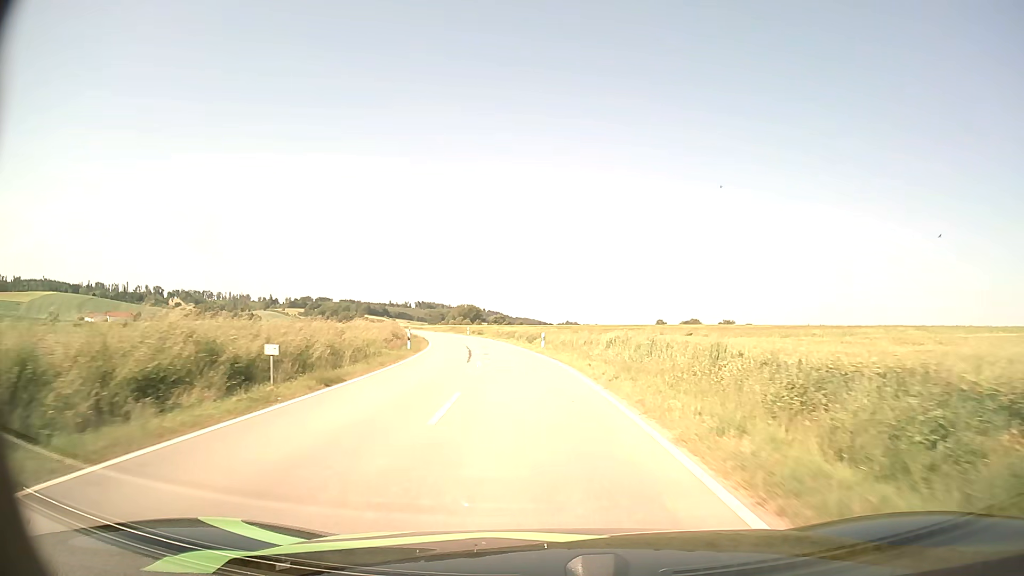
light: Day
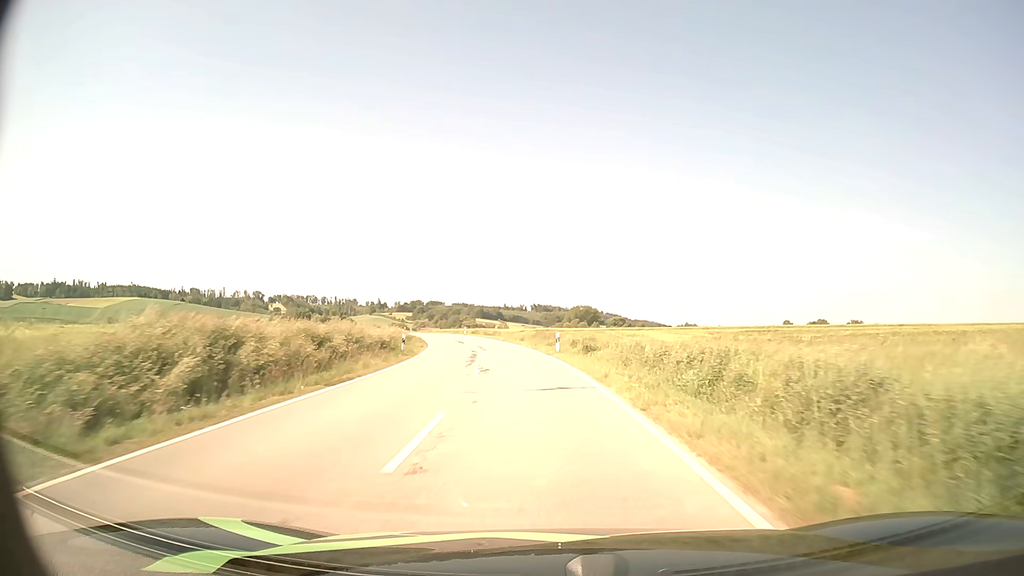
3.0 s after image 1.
(-4.5, +51.3) m; -10°
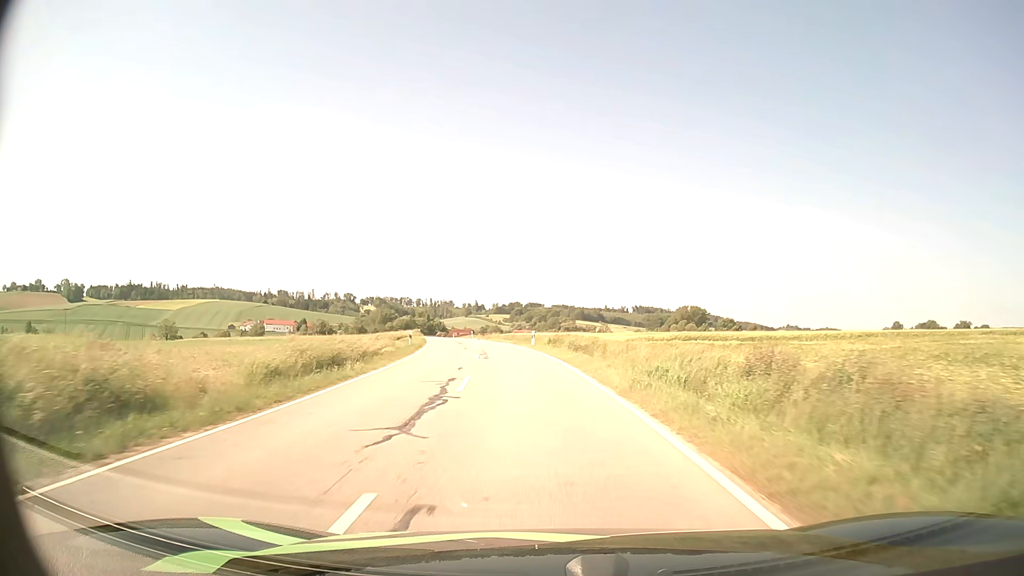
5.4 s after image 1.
(-2.9, +41.1) m; -9°
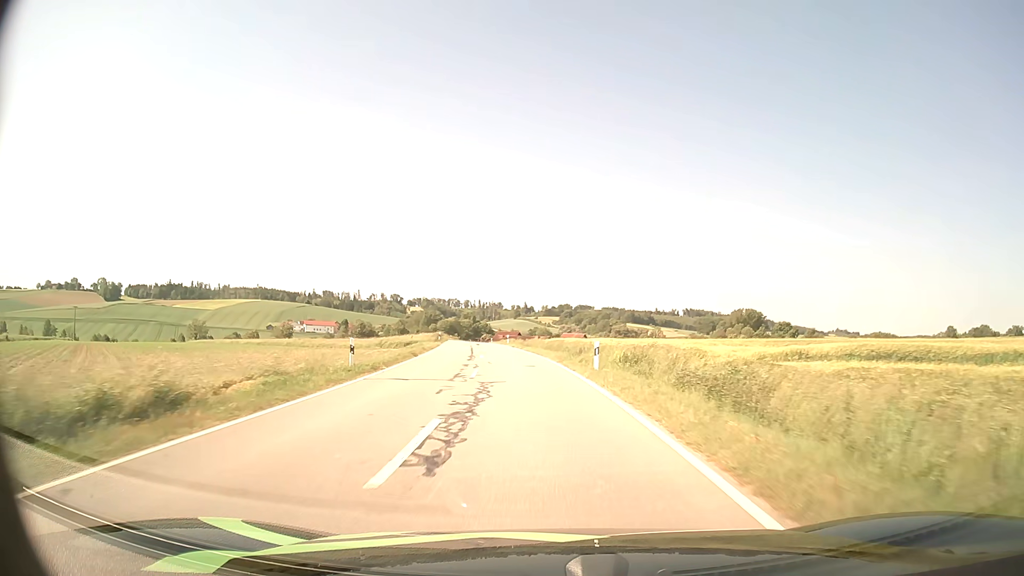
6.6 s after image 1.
(-0.8, +20.2) m; -4°
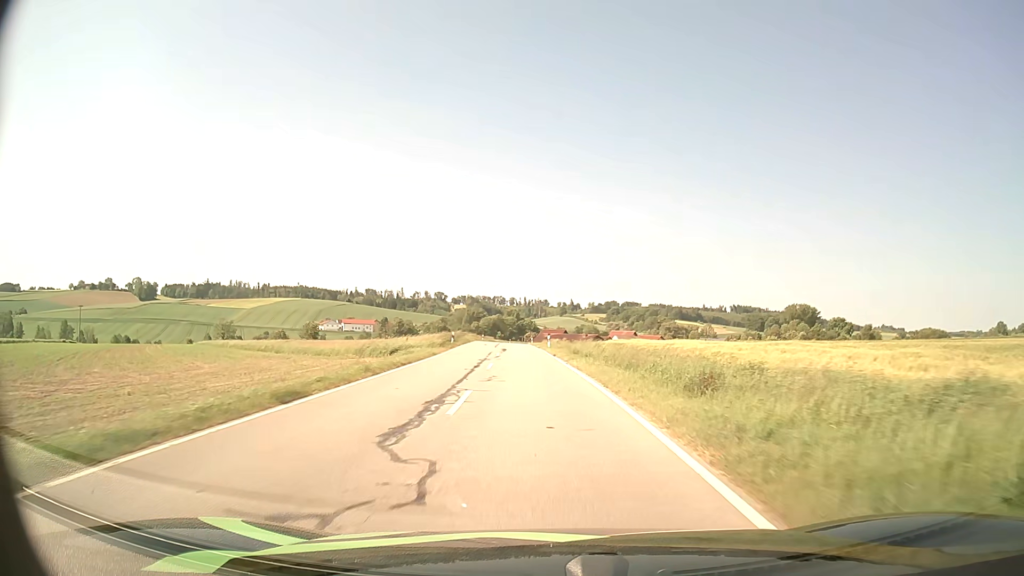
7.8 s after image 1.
(-0.7, +20.0) m; -4°
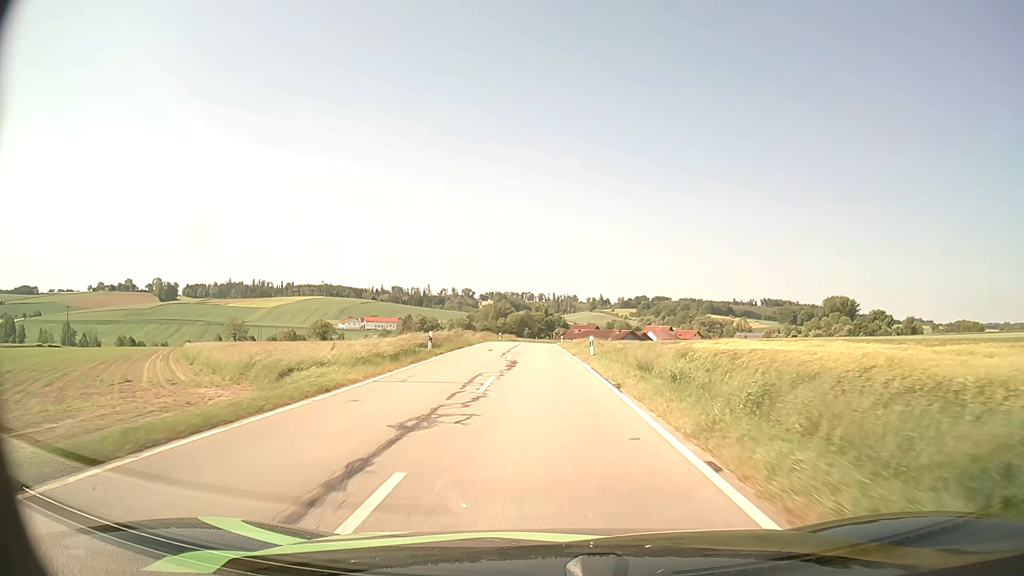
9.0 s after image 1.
(-0.5, +20.2) m; -3°
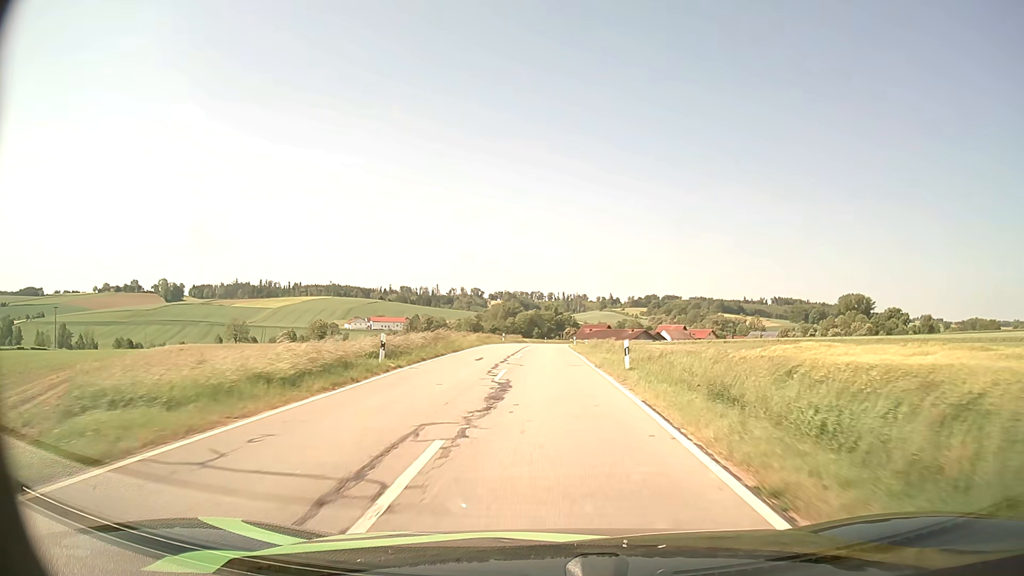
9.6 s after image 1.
(-0.1, +10.2) m; -1°
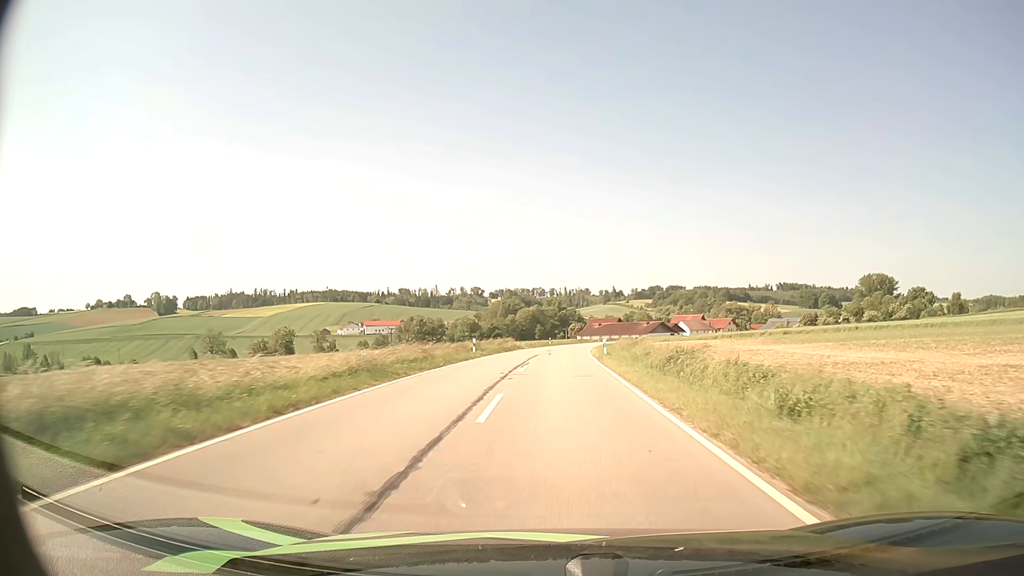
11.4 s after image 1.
(-0.2, +31.1) m; 0°
(0, +10) (0, +20) (0, +30) (+1, +40) (+1, +50) (+2, +60) (+3, +70) (+4, +80) (+5, +90) (+7, +100) m
